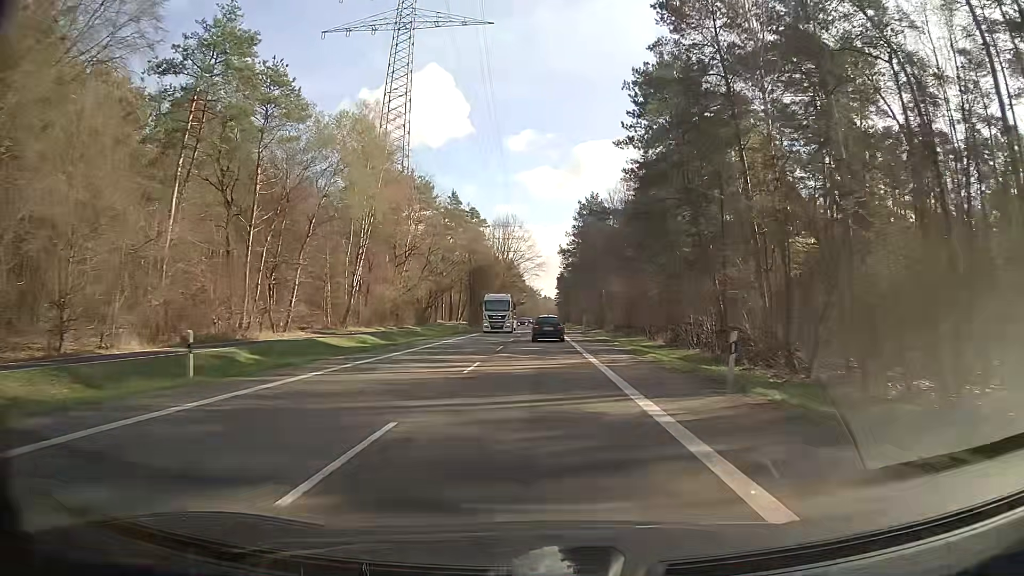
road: secondary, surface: asphalt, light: Day
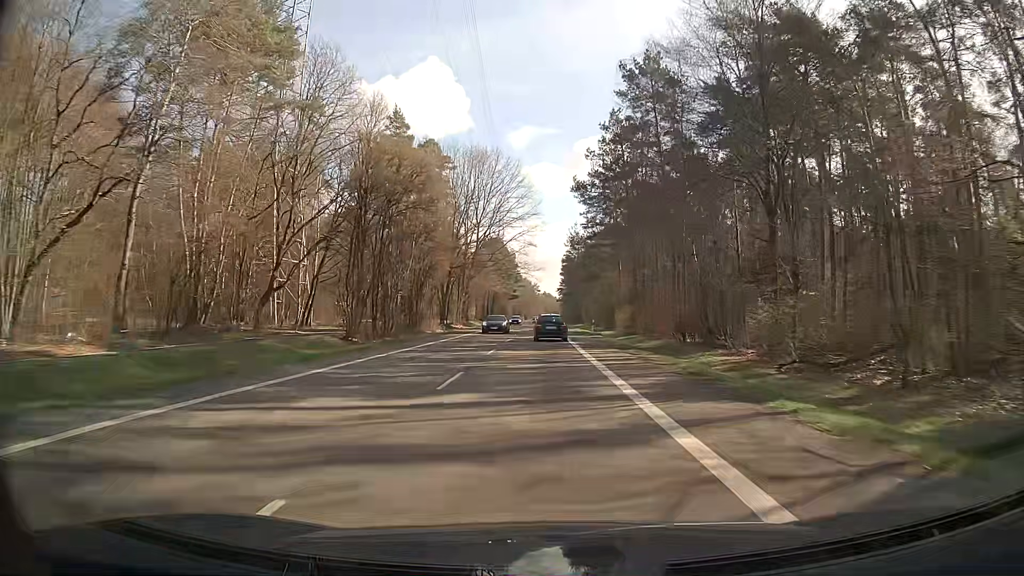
(+0.1, +60.8) m; 0°
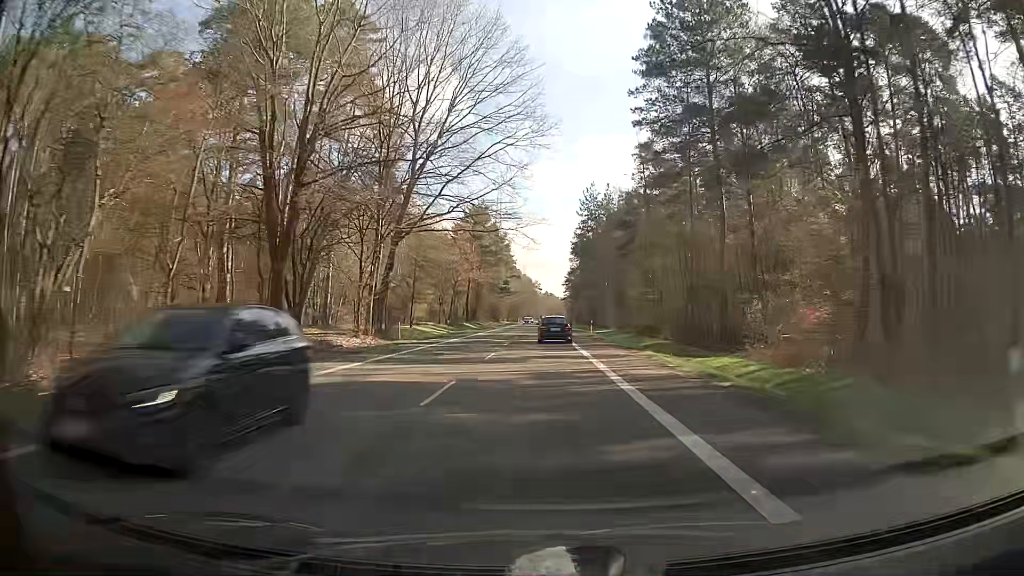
(0.0, +47.8) m; 0°
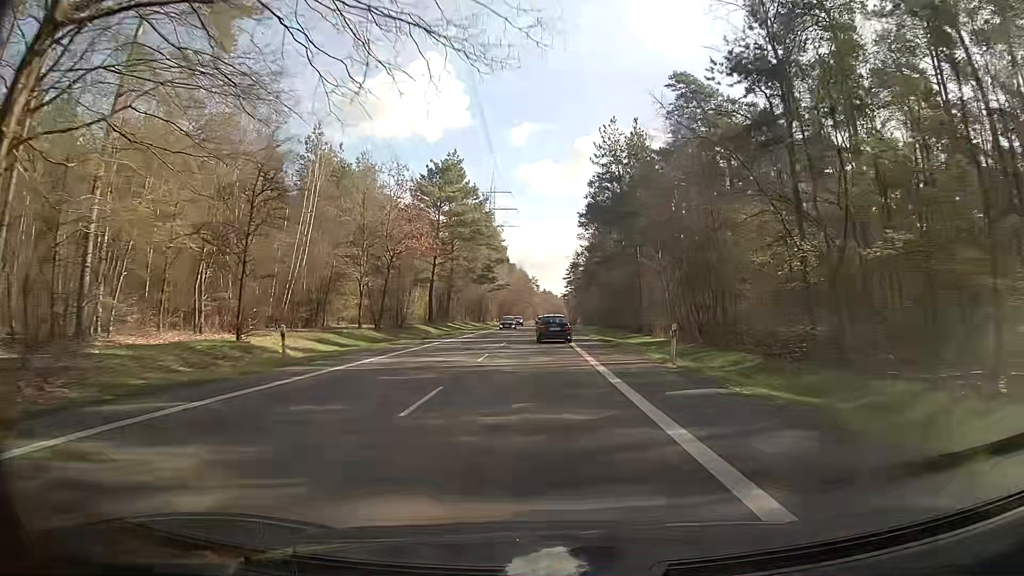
(+0.1, +35.4) m; +1°
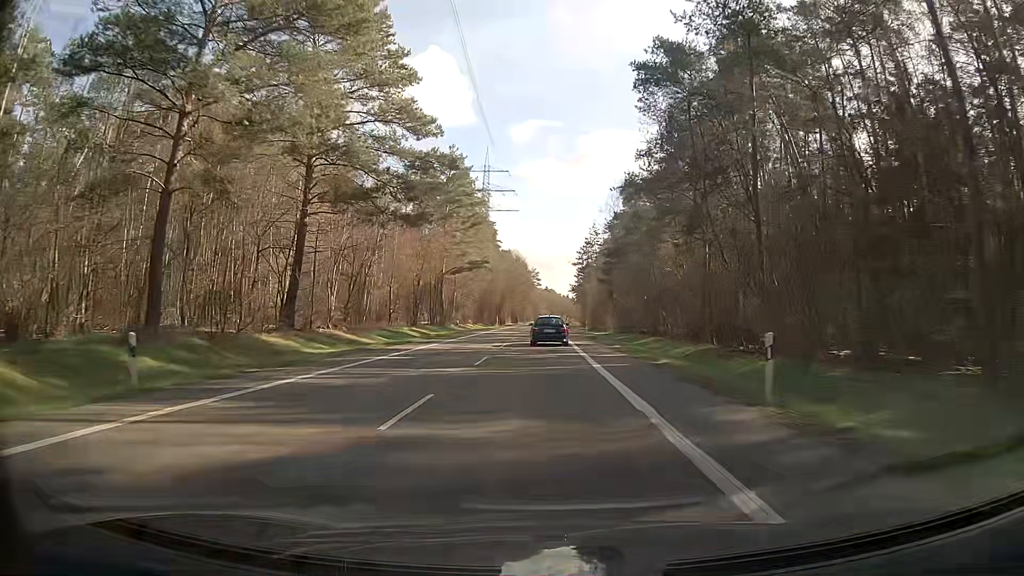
(-0.2, +58.2) m; 0°
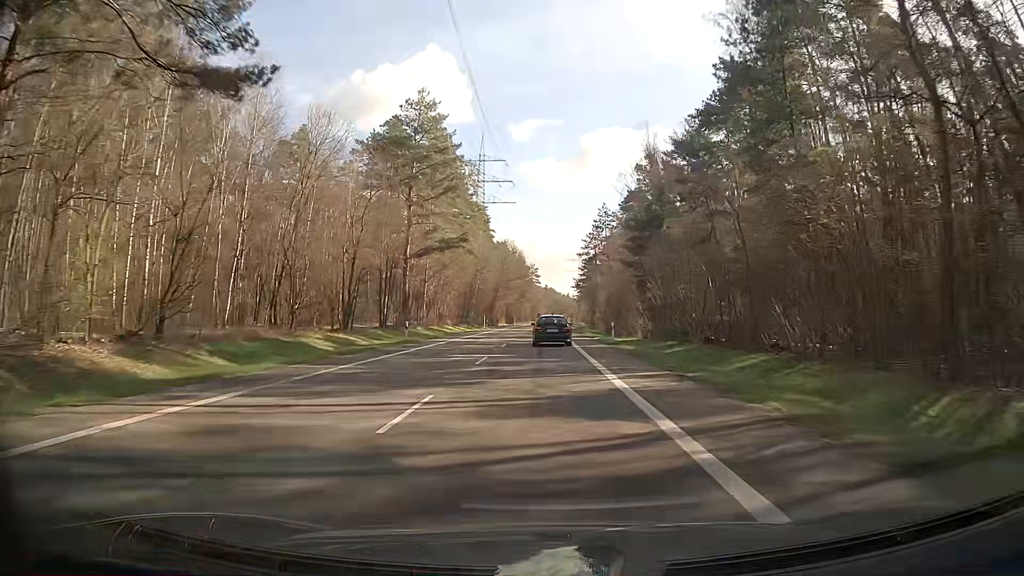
(-0.2, +23.1) m; 0°
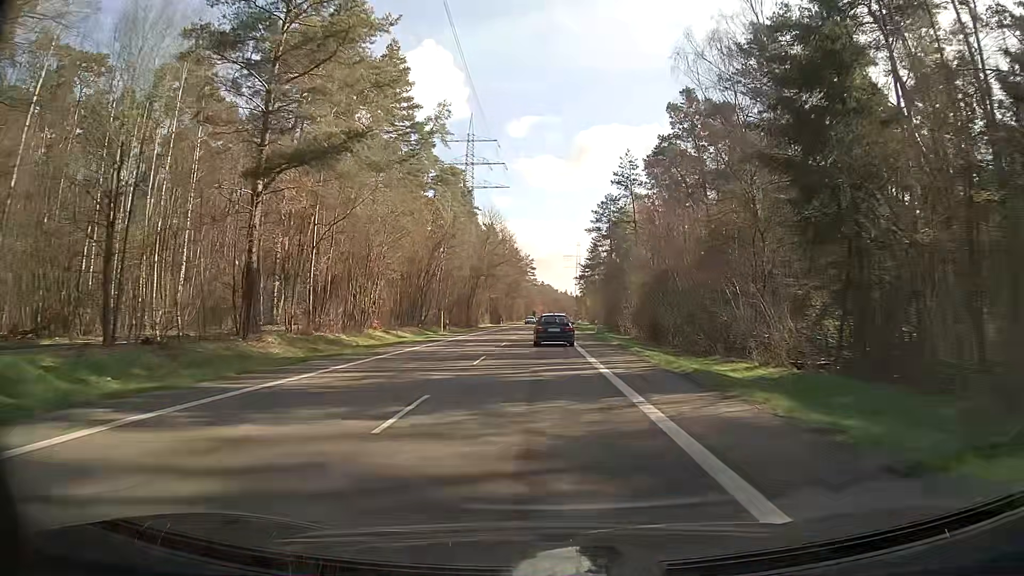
(-0.3, +34.4) m; 0°
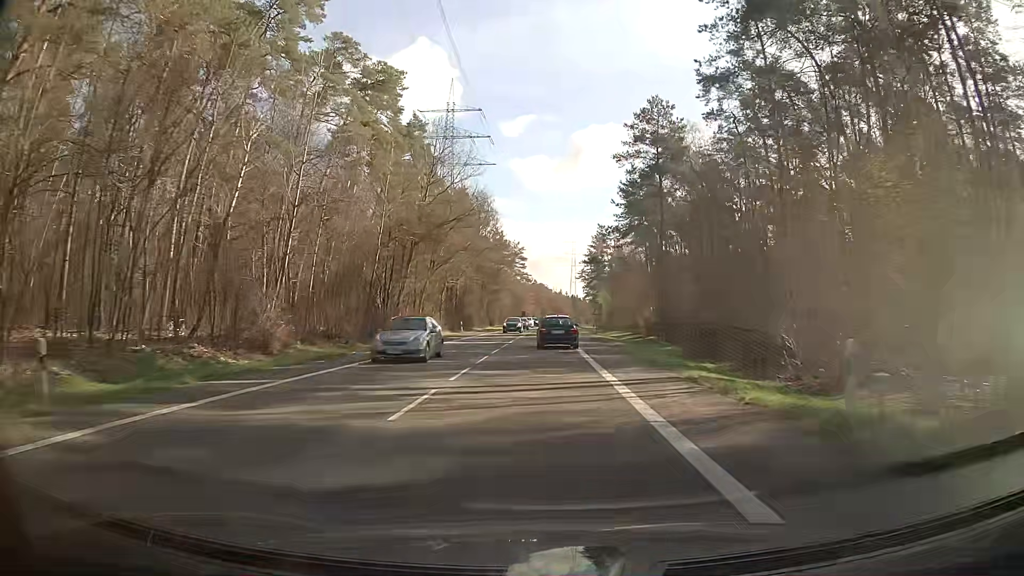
(+0.3, +45.5) m; +1°
(0, +10) (0, +20) (0, +30) (0, +40) (+1, +50) (+1, +60) (+1, +70) (+1, +80) (+2, +90) (+2, +100) m
